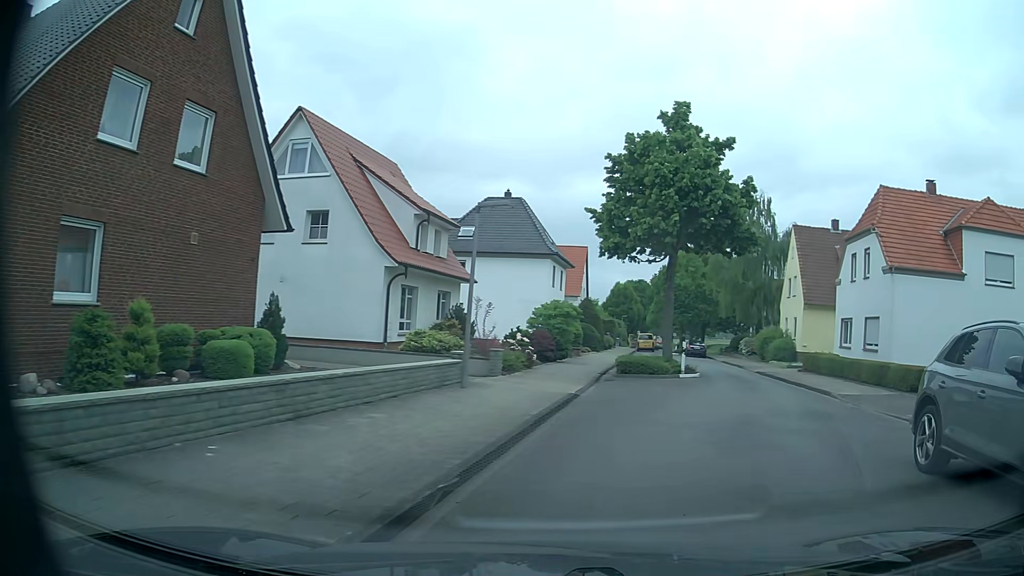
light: Day
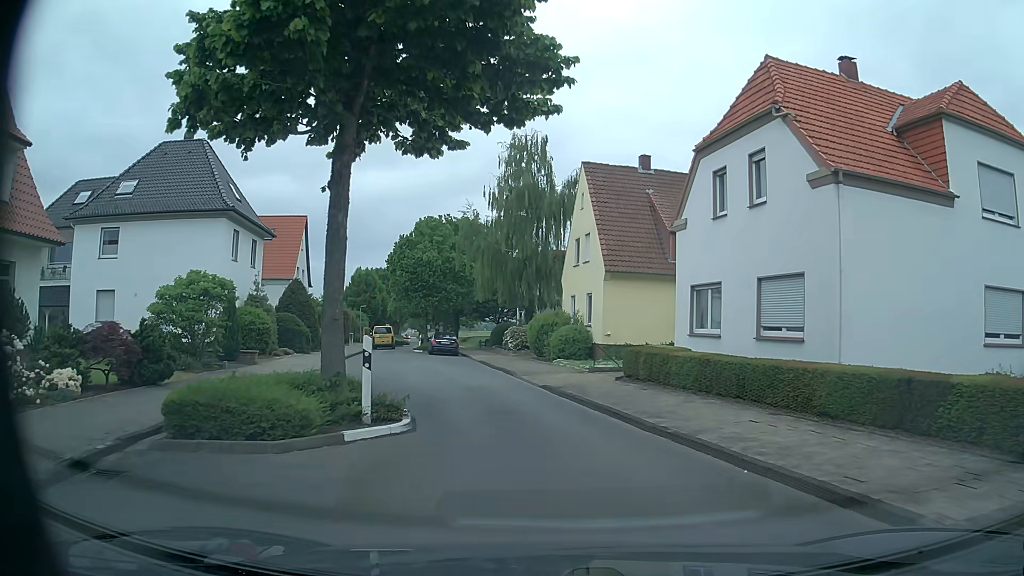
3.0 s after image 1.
(+3.5, +15.6) m; +21°
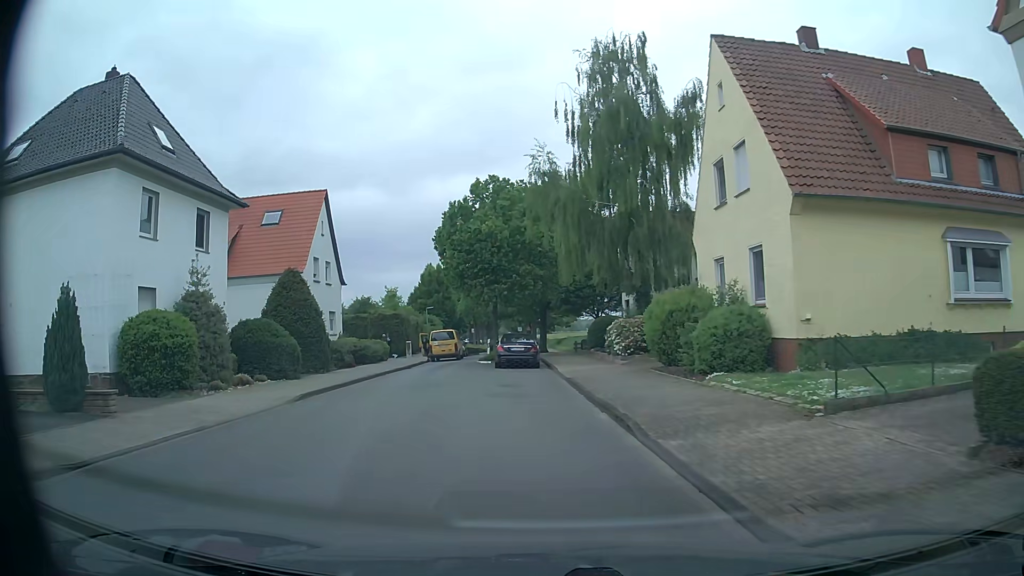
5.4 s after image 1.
(-0.9, +14.8) m; -10°
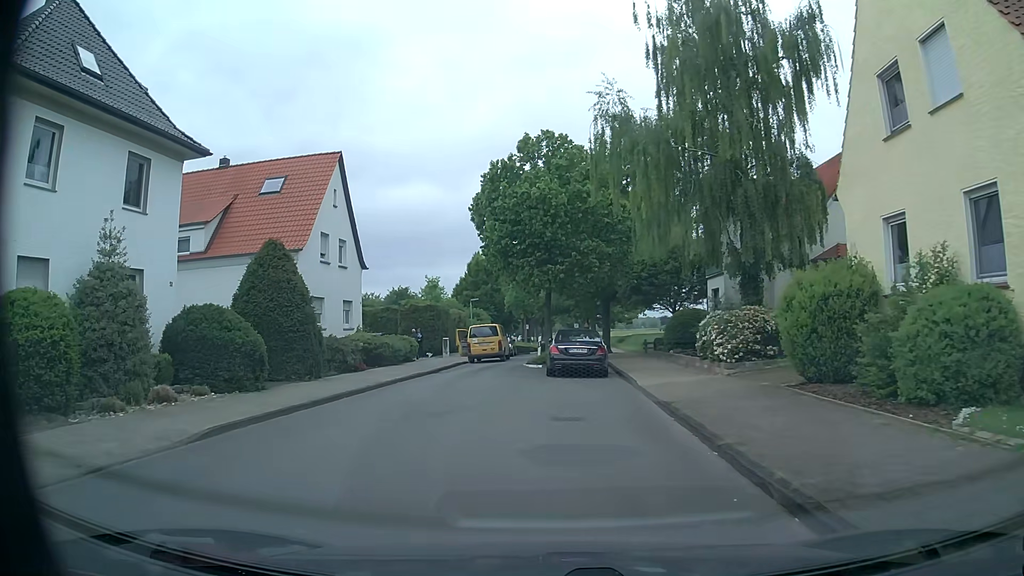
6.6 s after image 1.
(-0.3, +7.9) m; -4°
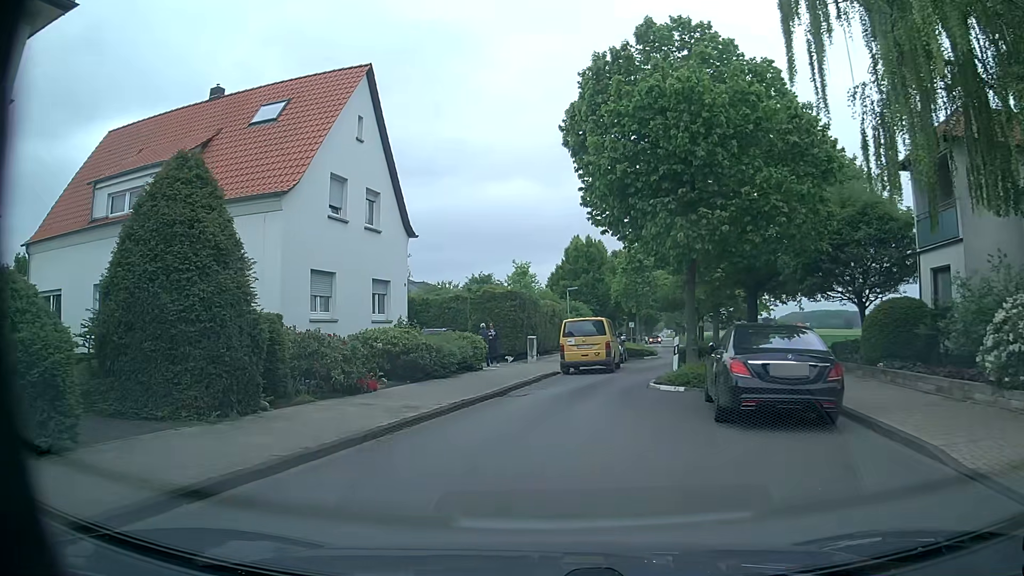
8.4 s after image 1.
(-0.8, +11.2) m; -8°
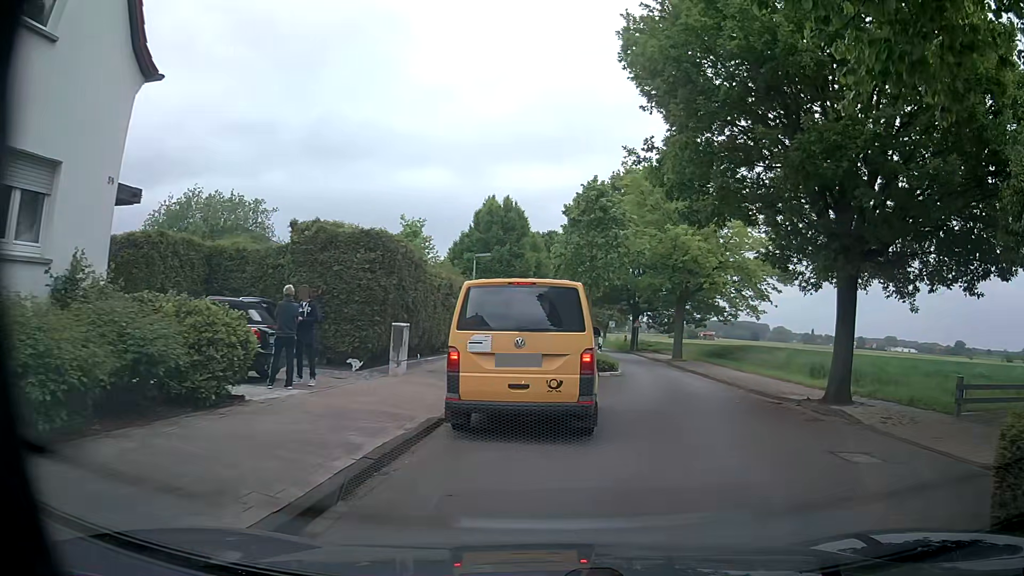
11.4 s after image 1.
(-0.1, +15.3) m; +7°
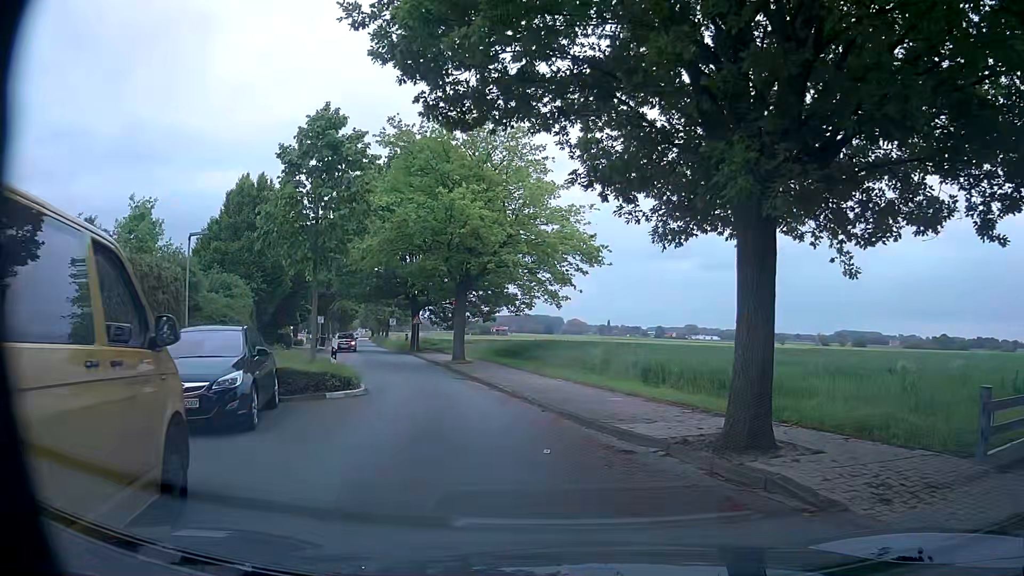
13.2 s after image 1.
(+1.5, +7.3) m; +20°
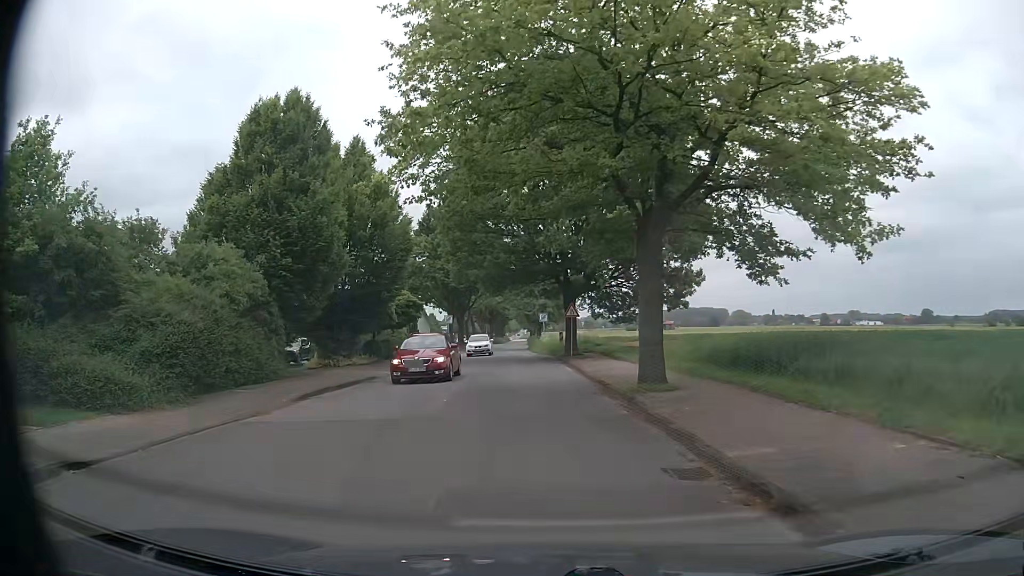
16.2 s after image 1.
(-2.7, +16.1) m; -15°
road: unclassified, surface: asphalt
(0, +10) (-1, +20) (-1, +30) (-2, +40) (-3, +50) (-4, +60) (-4, +70) (-5, +80) (-5, +90) (-6, +100) m
